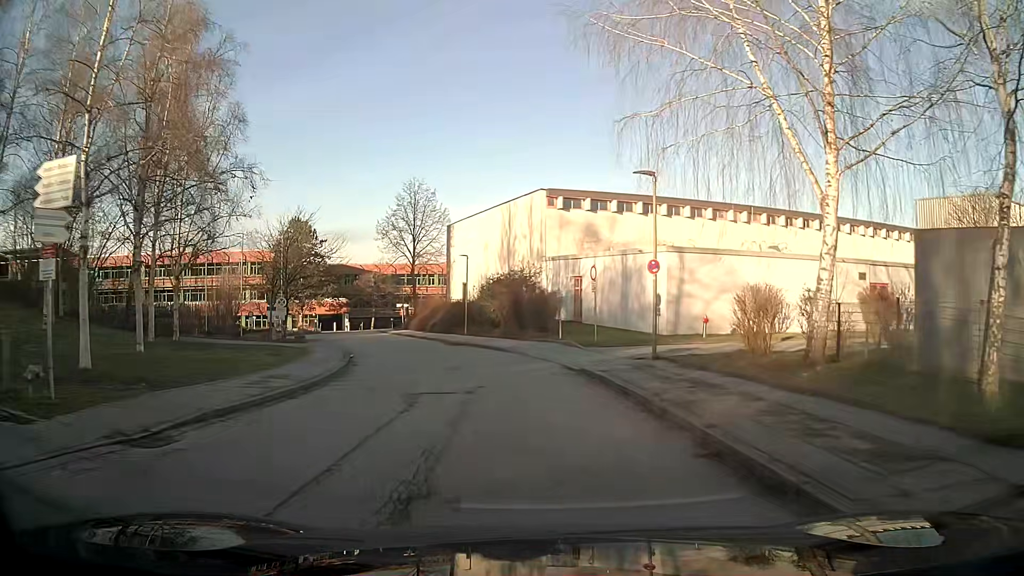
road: tertiary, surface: asphalt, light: Day
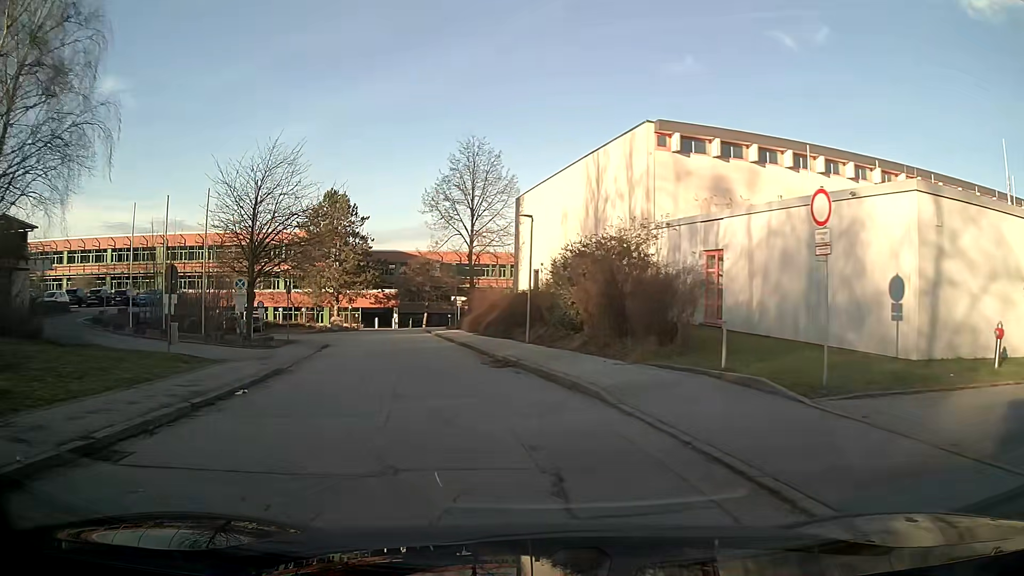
(-0.8, +15.8) m; -8°
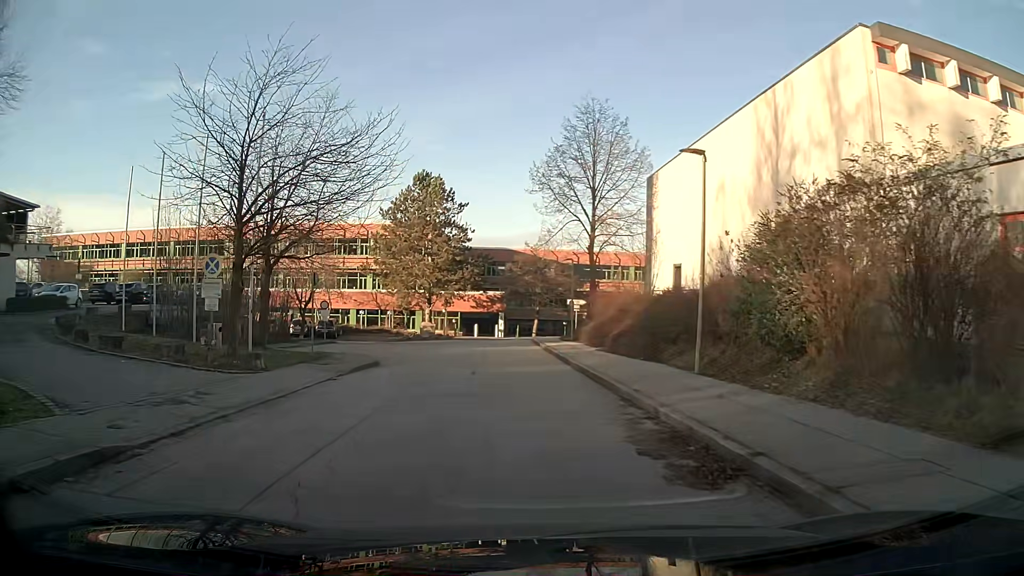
(-0.9, +11.4) m; -9°
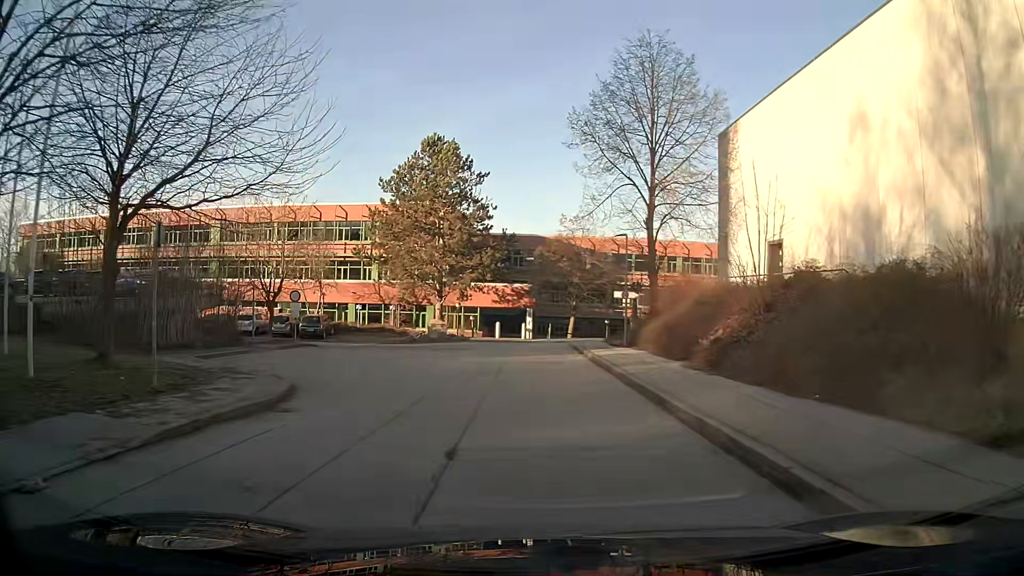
(-0.3, +11.1) m; -2°
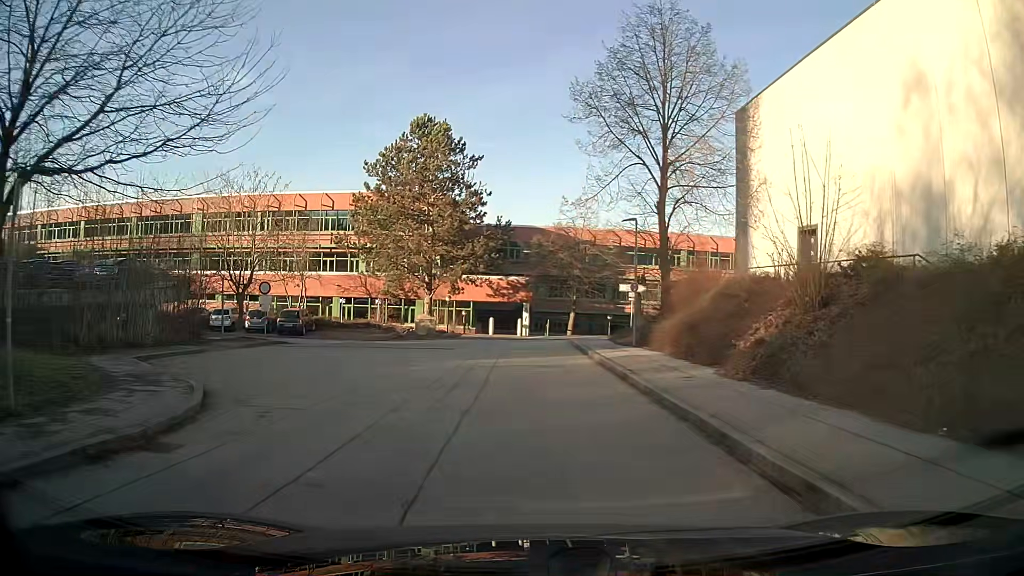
(0.0, +3.6) m; 0°
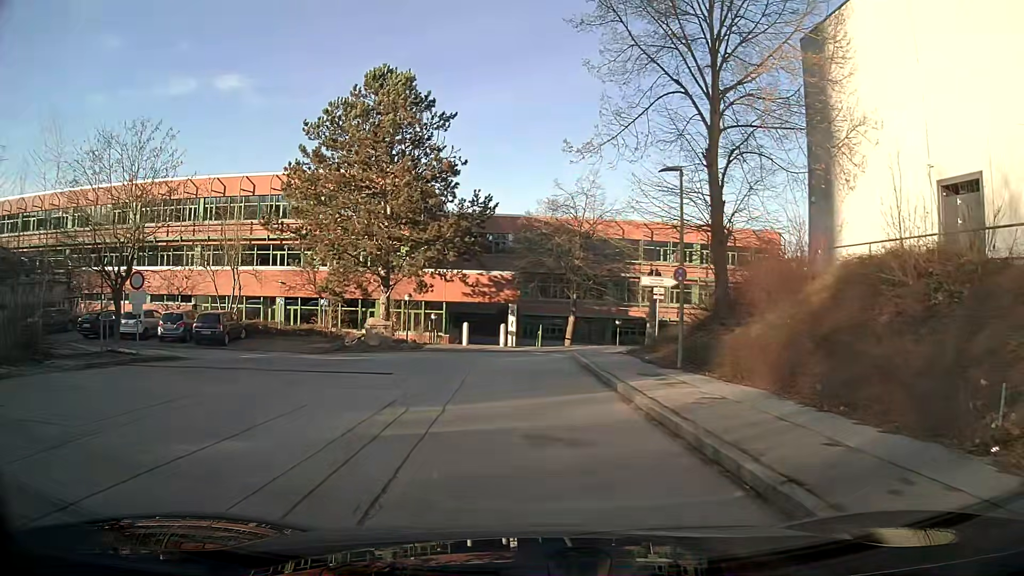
(+0.1, +9.9) m; +1°
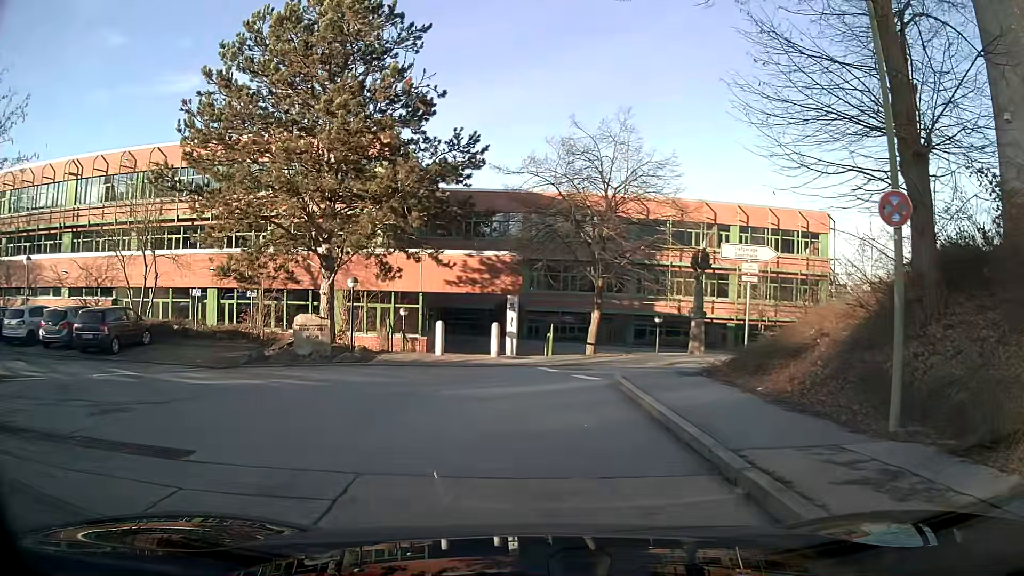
(0.0, +10.0) m; 0°
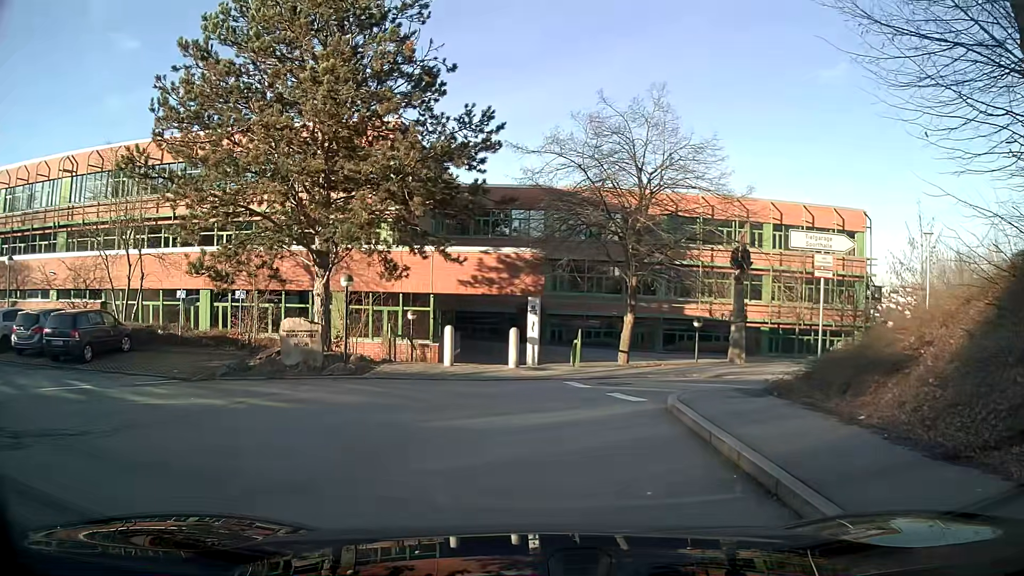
(0.0, +2.9) m; -4°
